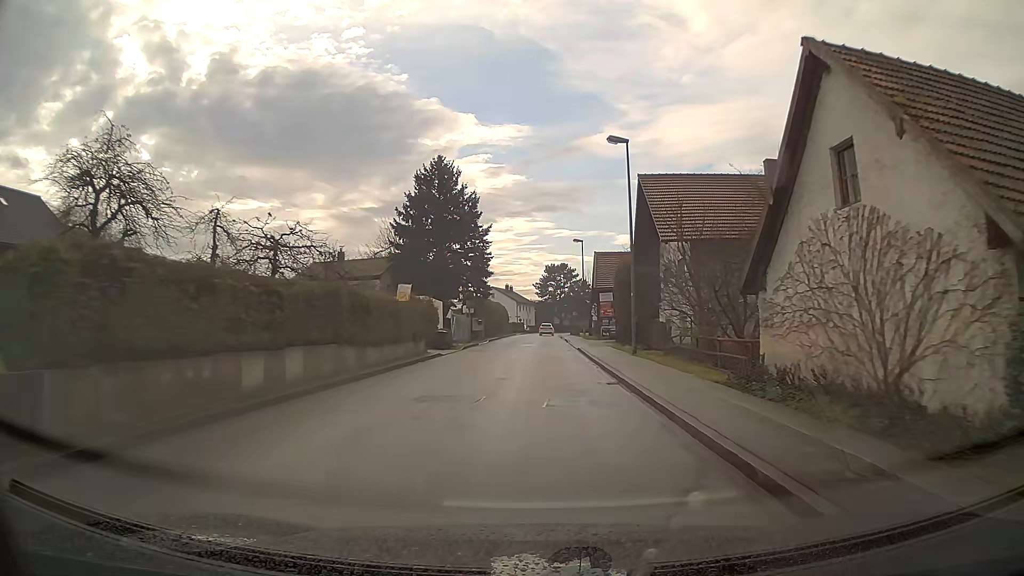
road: unclassified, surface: asphalt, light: Day
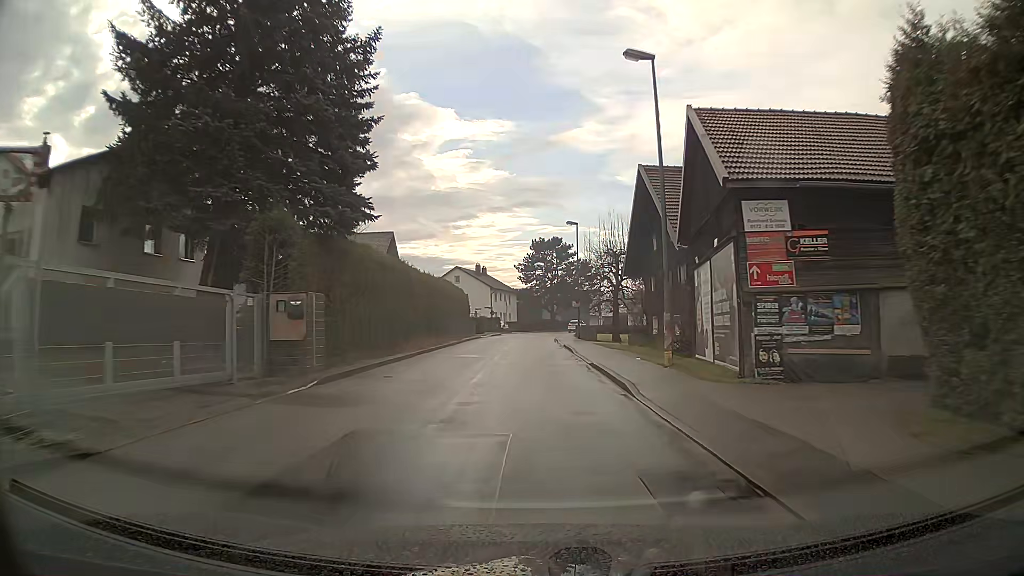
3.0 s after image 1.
(+0.7, +39.2) m; +2°
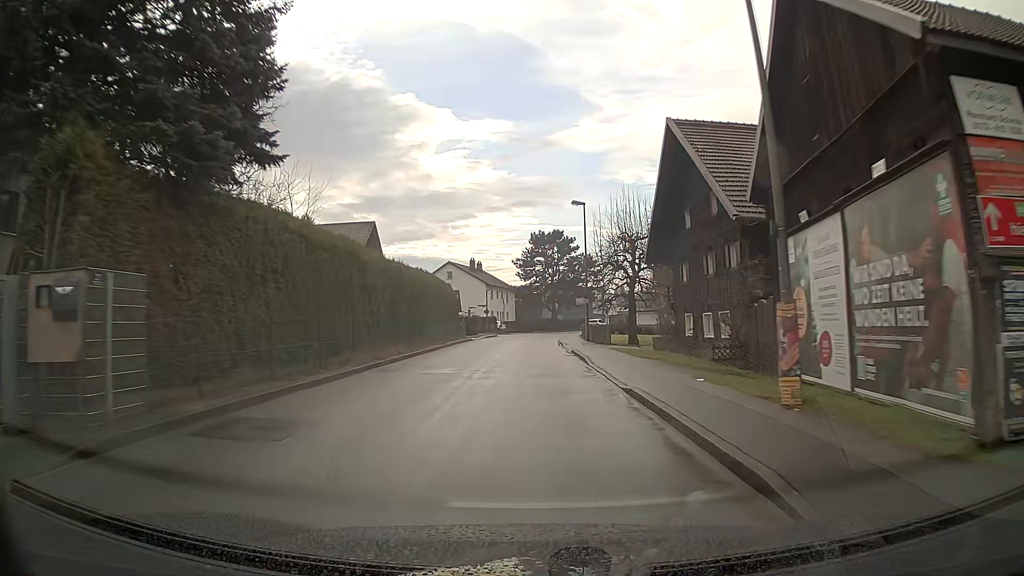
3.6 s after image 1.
(0.0, +7.9) m; -1°
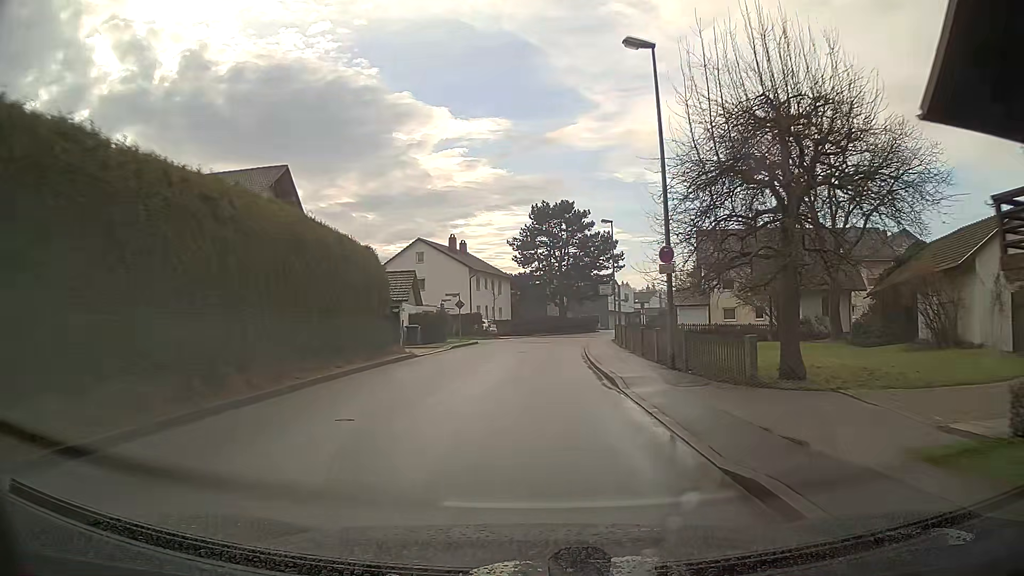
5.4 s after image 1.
(-0.2, +23.6) m; 0°
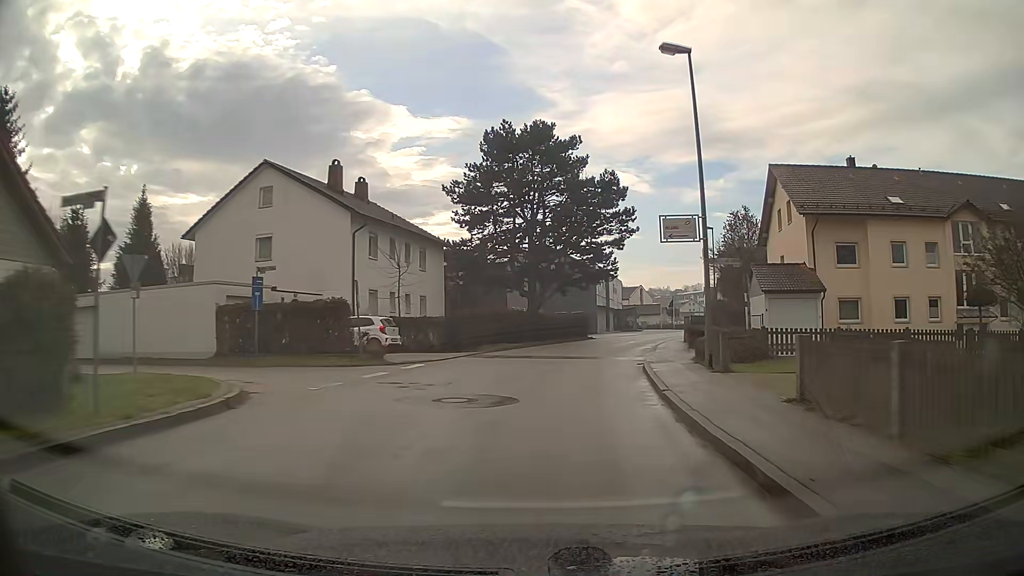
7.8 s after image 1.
(+0.8, +31.0) m; +5°
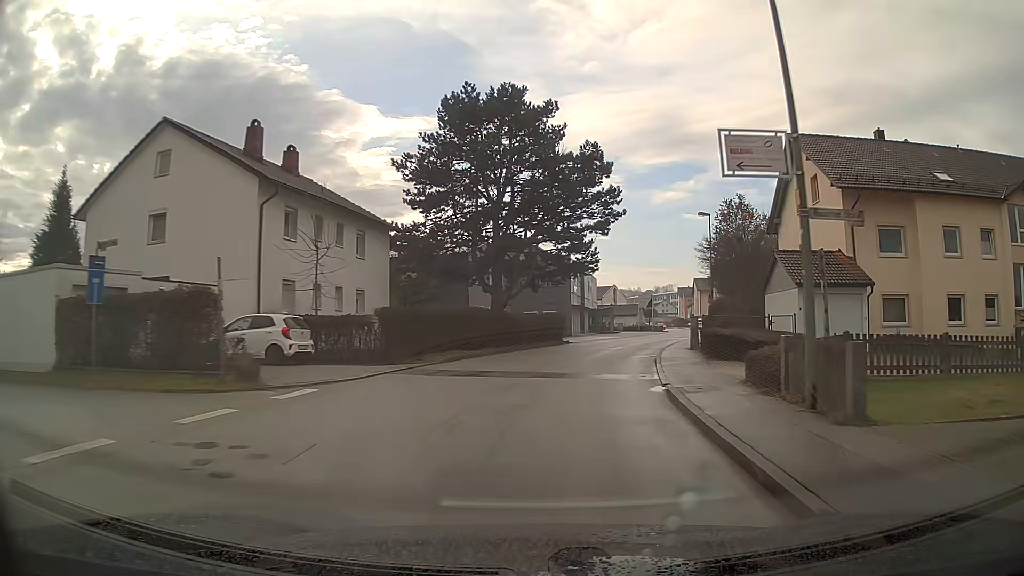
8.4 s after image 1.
(+0.2, +7.6) m; +3°
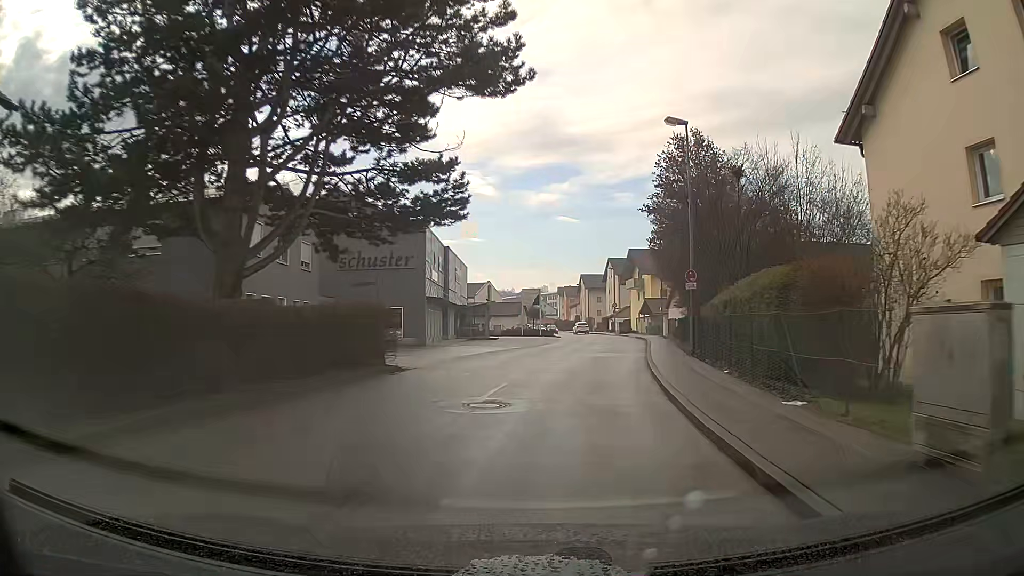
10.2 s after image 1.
(+2.0, +22.0) m; +11°
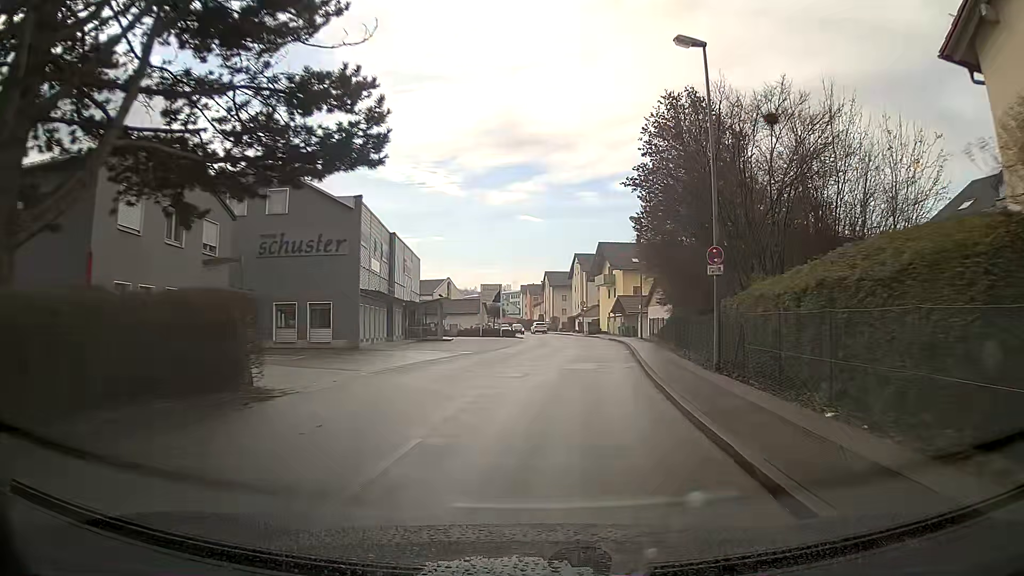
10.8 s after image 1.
(+0.2, +7.2) m; +3°
(0, +10) (+1, +20) (+2, +30) (+3, +40) (+3, +50) (+2, +60) (+2, +70) (+1, +80) (-1, +90) (-2, +100) m
